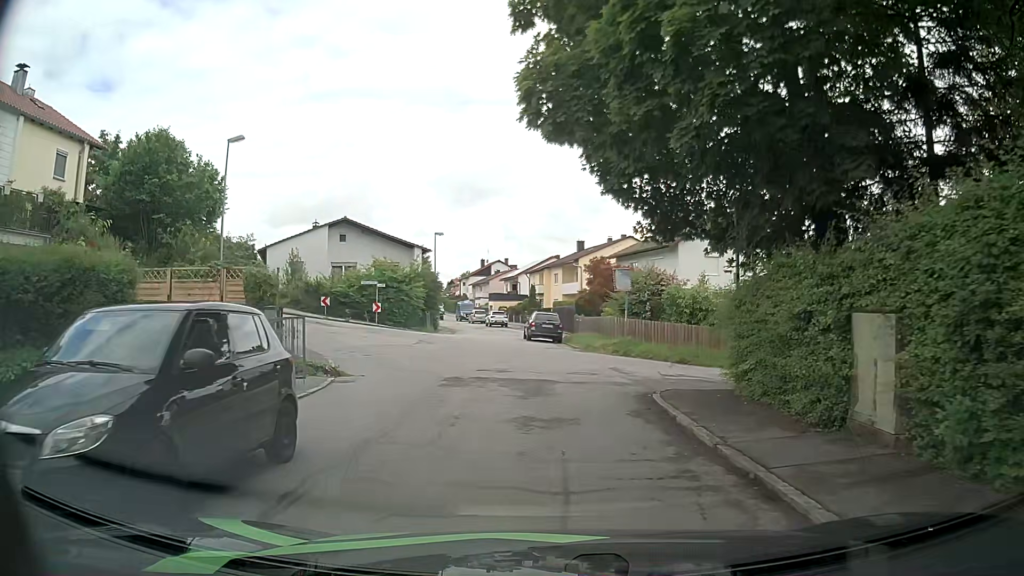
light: Day
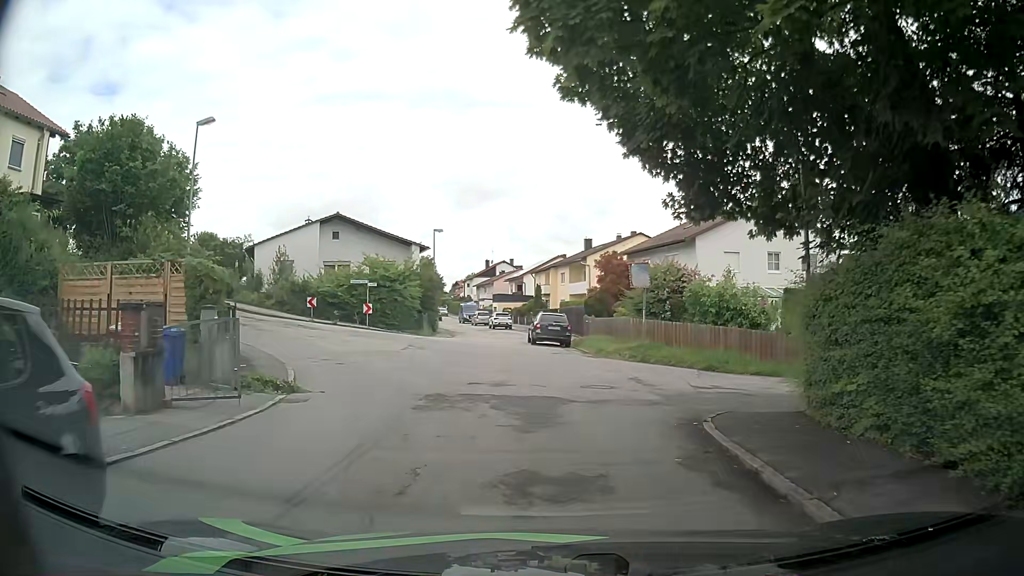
(0.0, +3.4) m; -2°
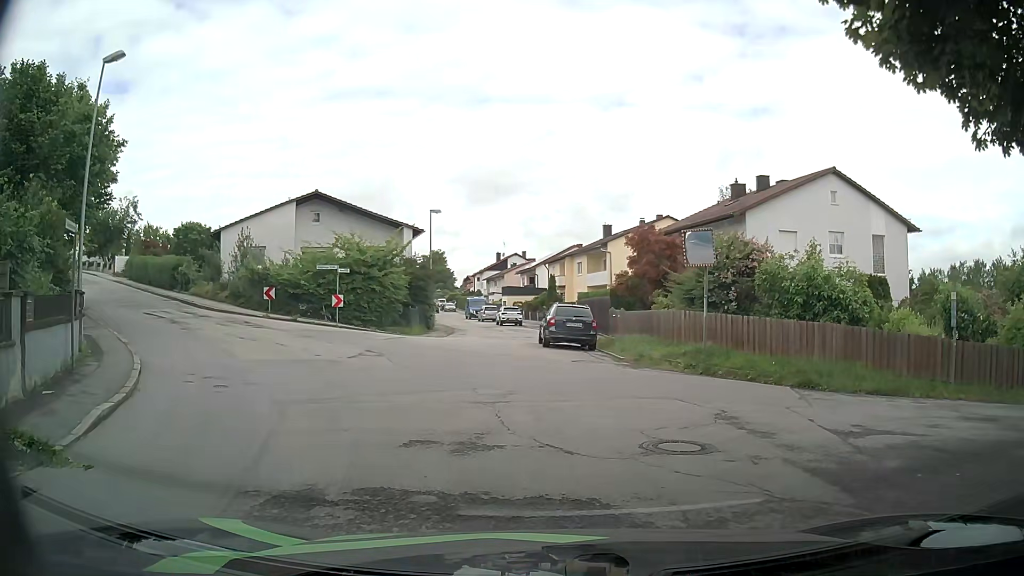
(+0.1, +7.3) m; -1°
